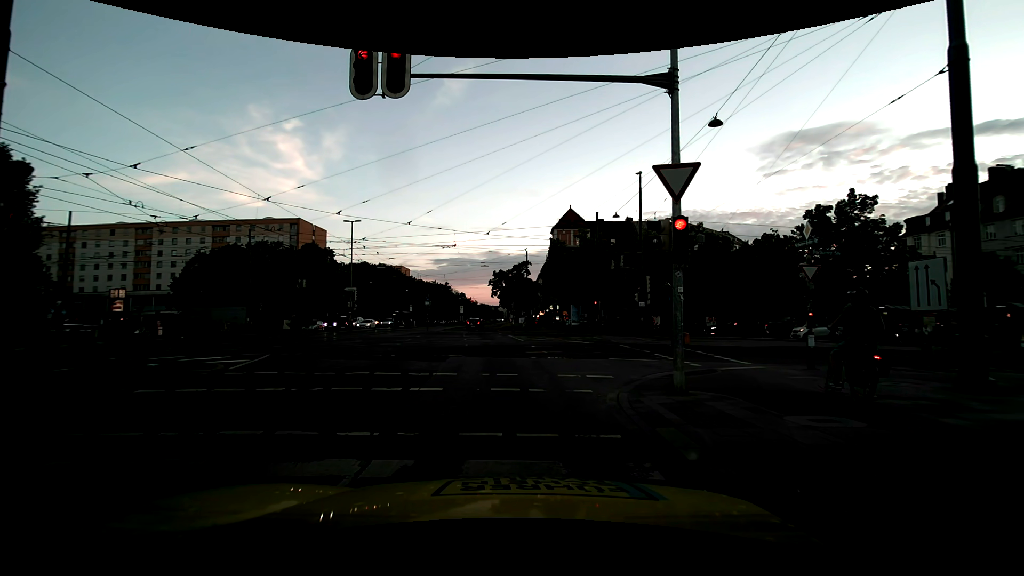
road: secondary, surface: asphalt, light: Day
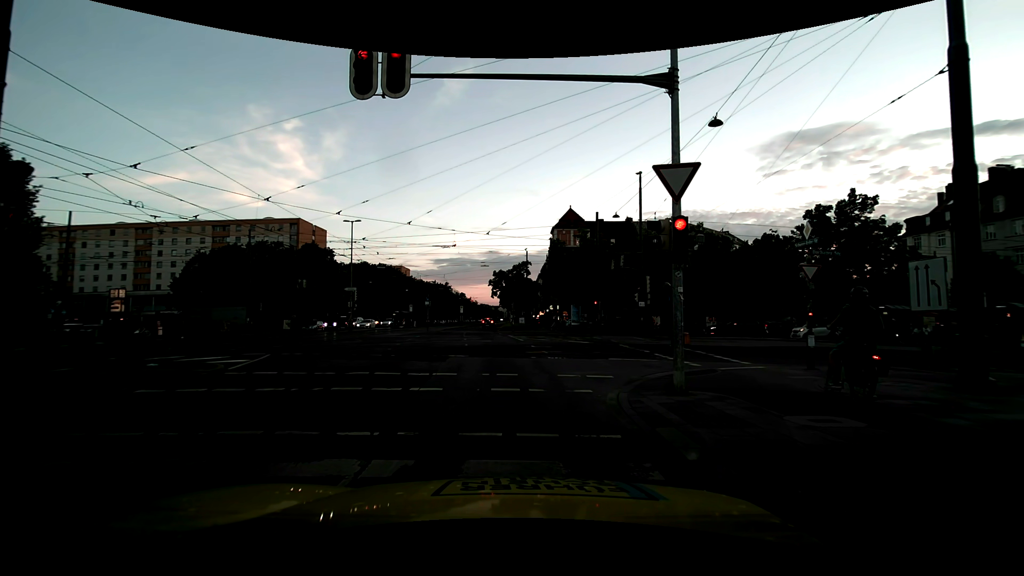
(0.0, 0.0) m; 0°
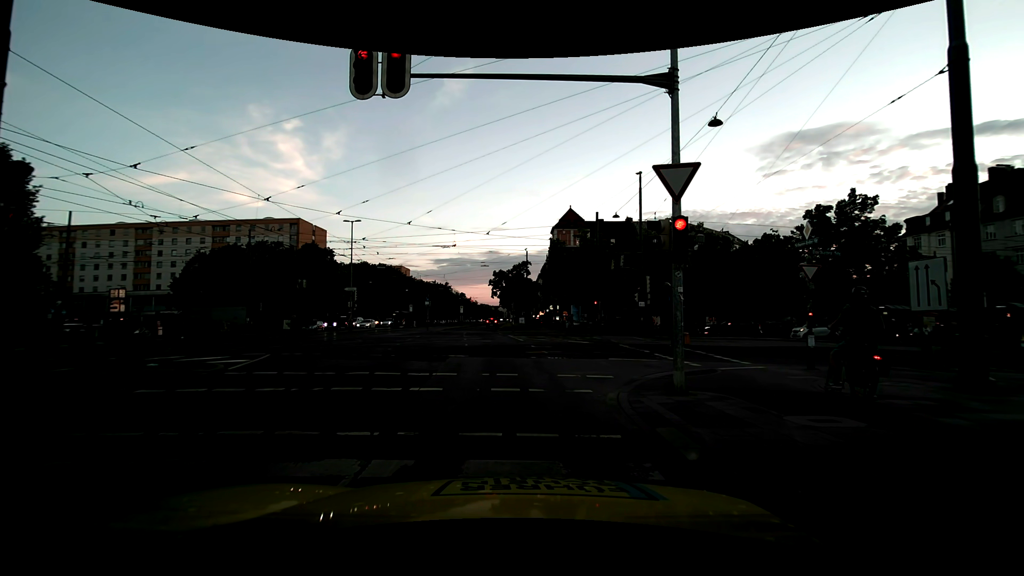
(0.0, 0.0) m; 0°
